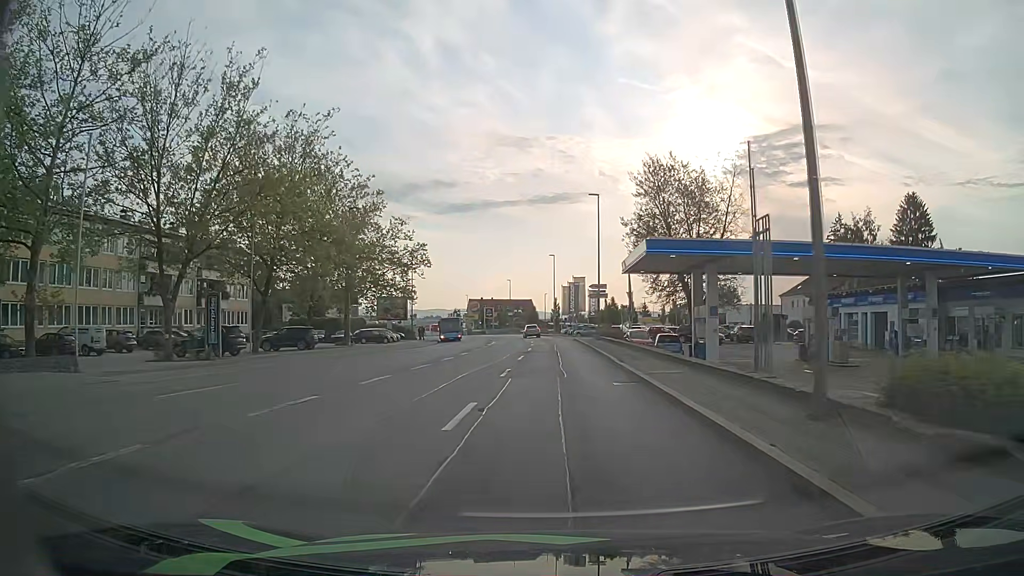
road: tertiary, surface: asphalt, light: Day
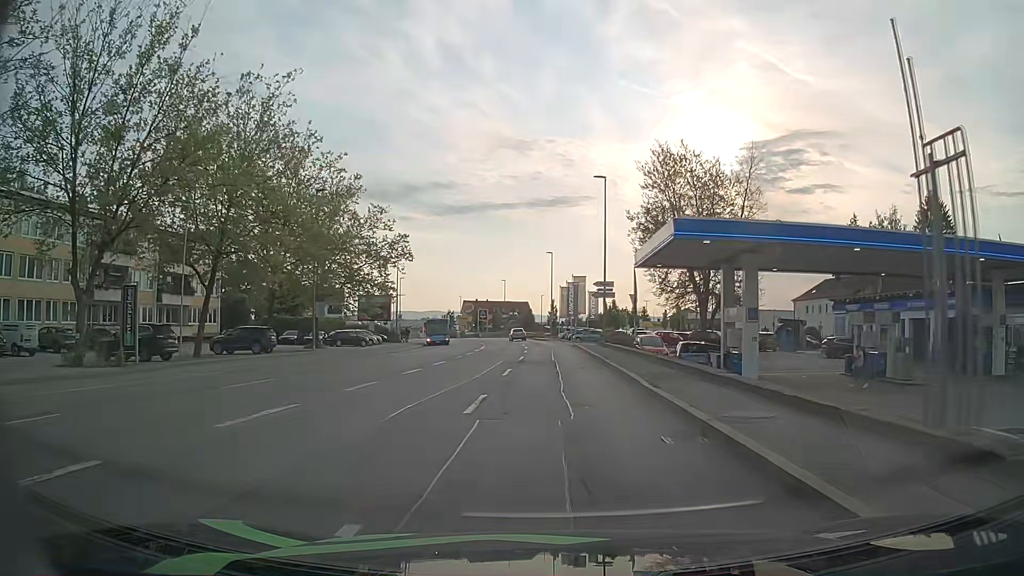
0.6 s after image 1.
(0.0, +7.0) m; 0°
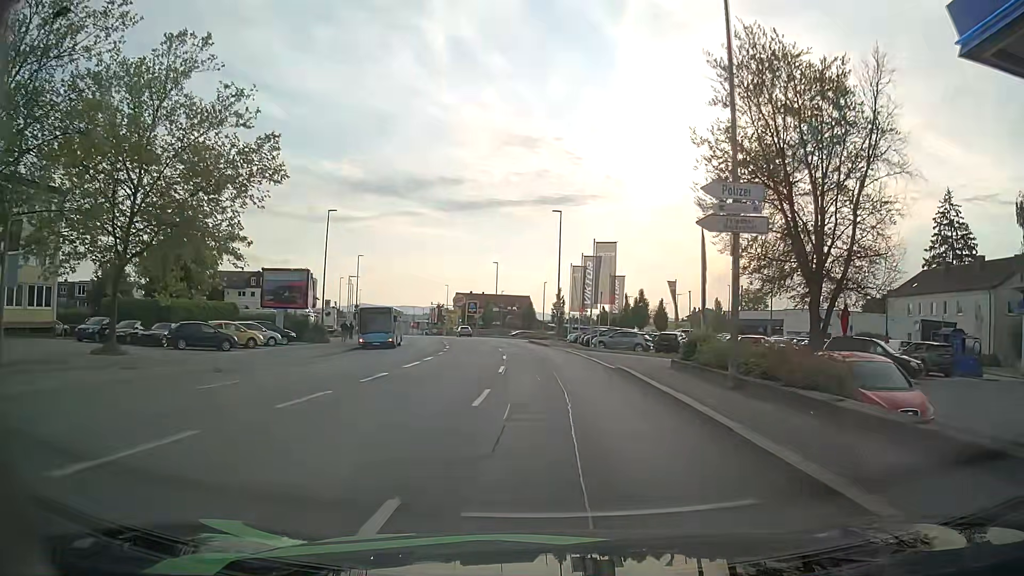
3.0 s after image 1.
(+0.1, +27.8) m; -1°
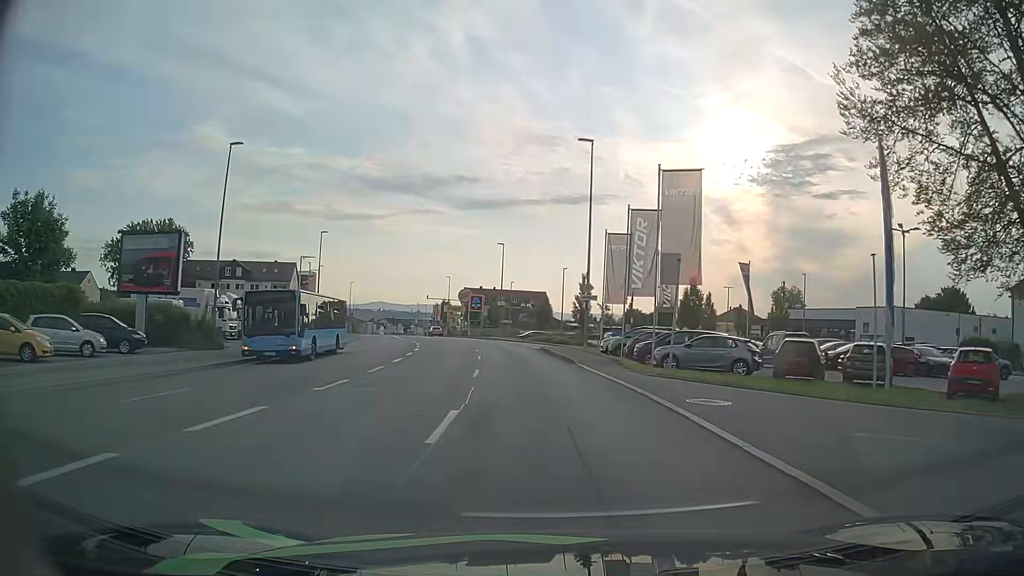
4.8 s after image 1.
(+0.1, +20.4) m; 0°
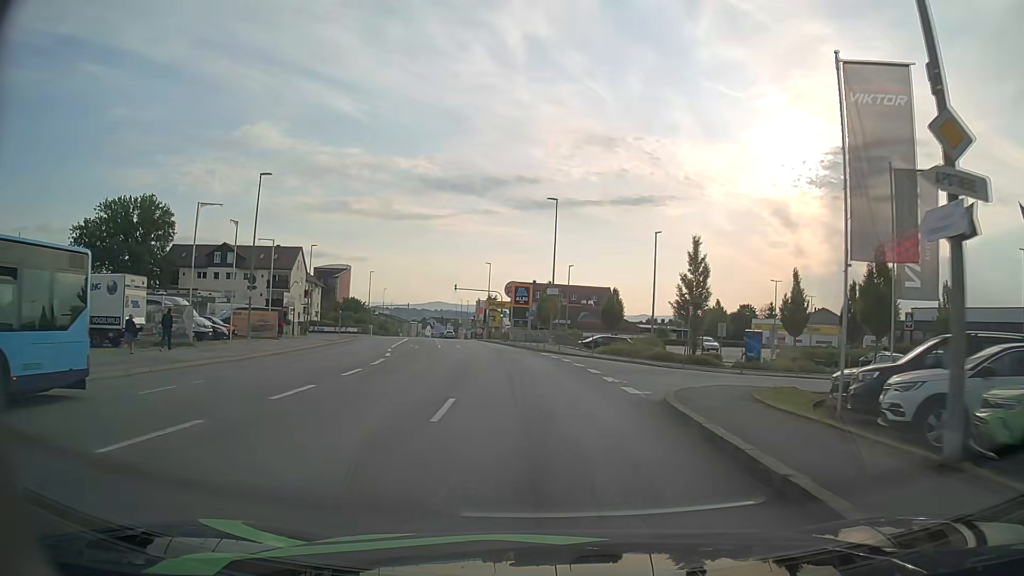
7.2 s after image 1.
(-1.2, +26.5) m; -5°
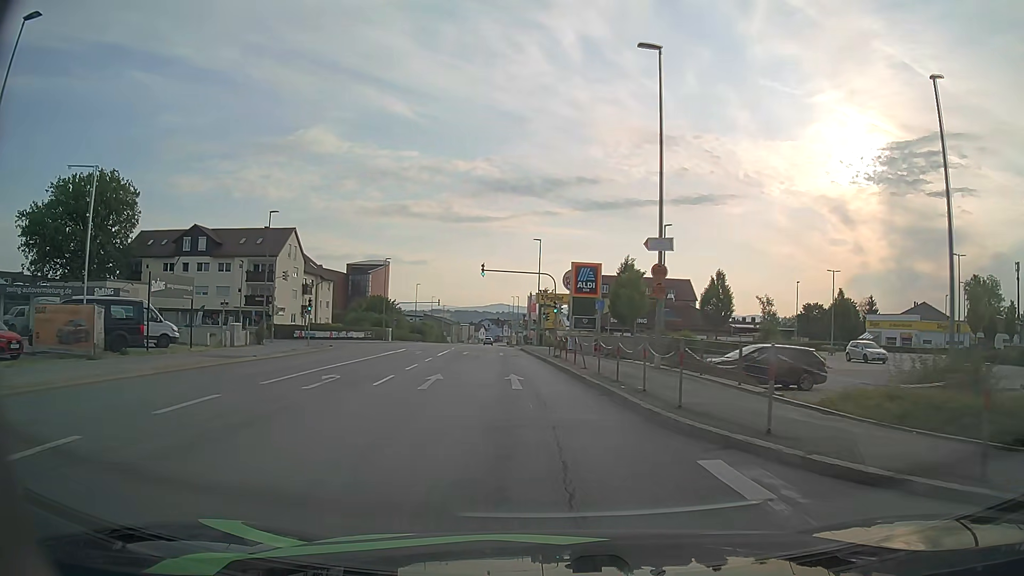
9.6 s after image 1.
(-1.1, +26.4) m; -5°
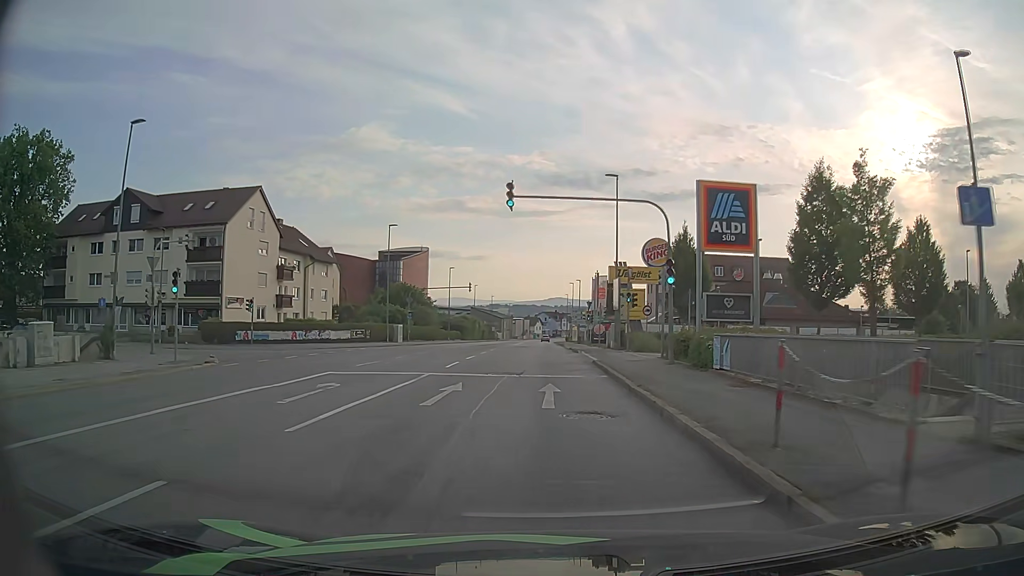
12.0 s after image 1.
(-1.5, +25.9) m; -5°
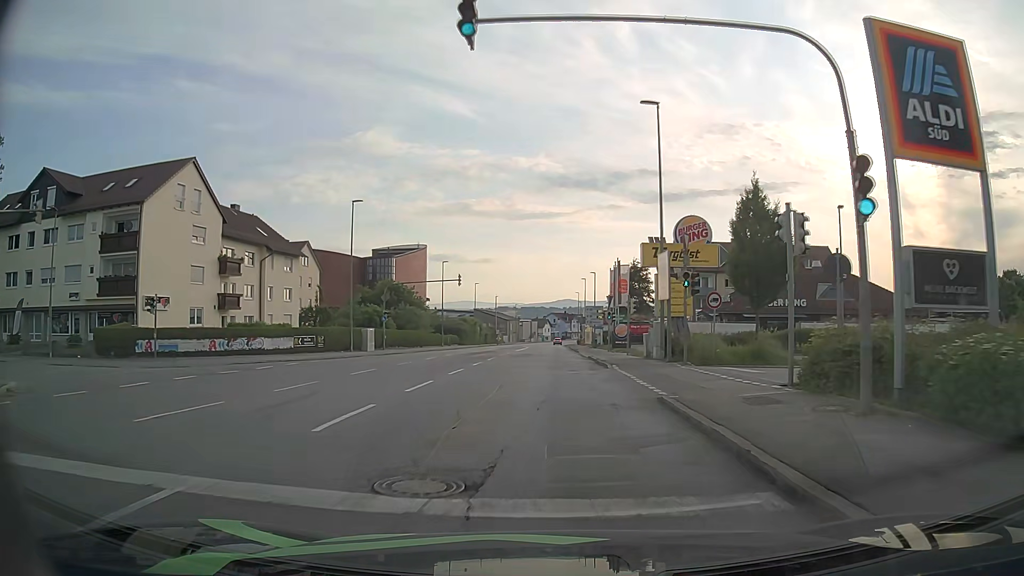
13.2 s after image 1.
(-0.1, +13.5) m; 0°
(0, +10) (0, +20) (-1, +30) (-1, +40) (-1, +50) (-1, +60) (-1, +70) (-1, +80) (-1, +90) (-1, +100) m
